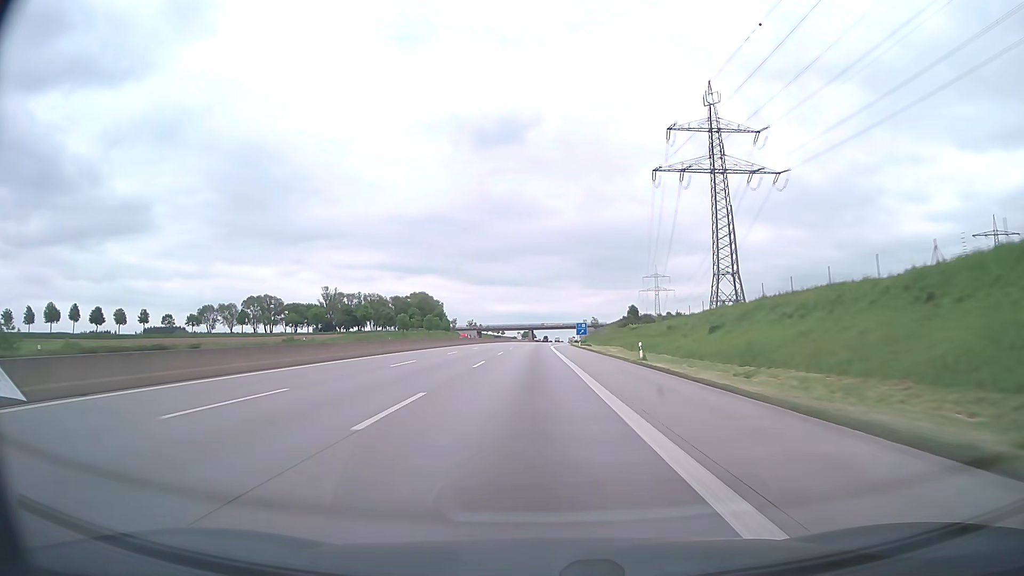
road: motorway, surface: asphalt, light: Day
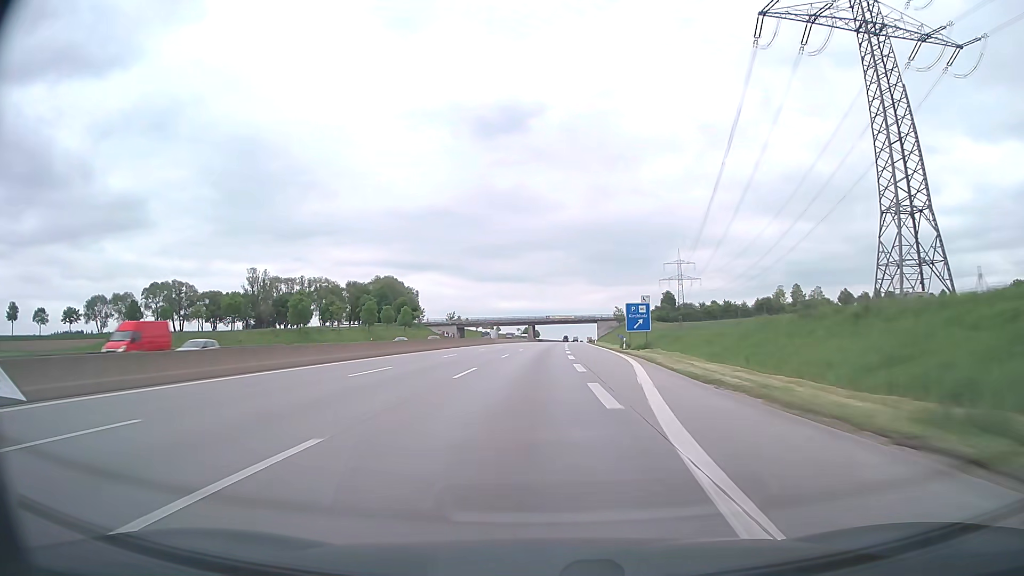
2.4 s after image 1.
(-0.2, +78.9) m; 0°
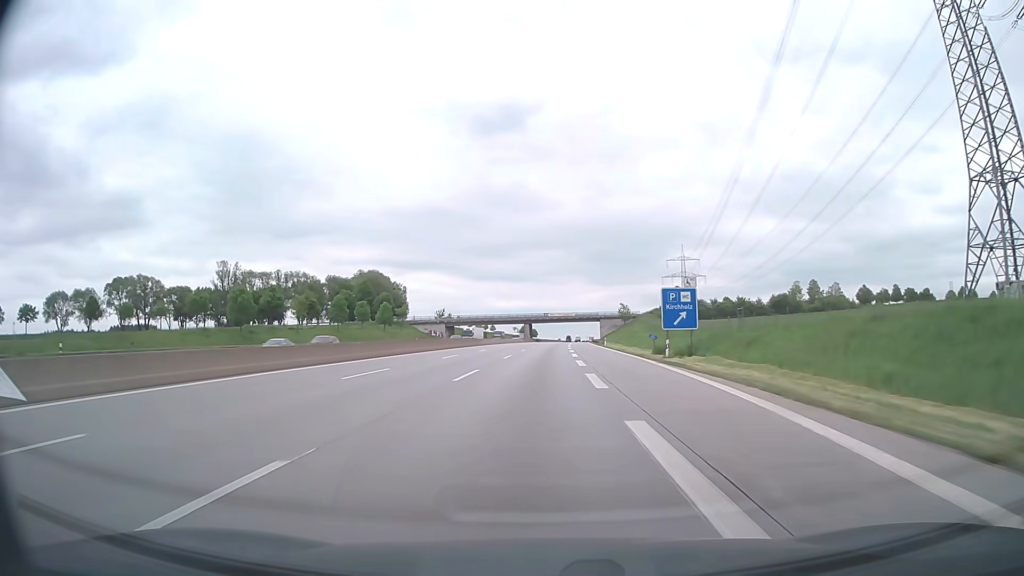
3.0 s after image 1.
(0.0, +19.7) m; 0°
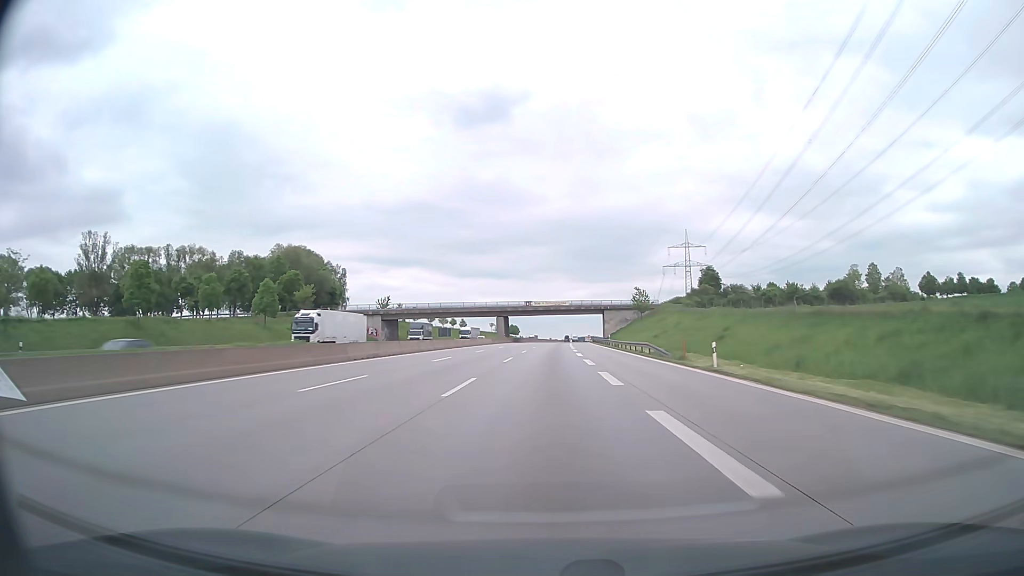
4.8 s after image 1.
(+0.5, +59.1) m; +1°
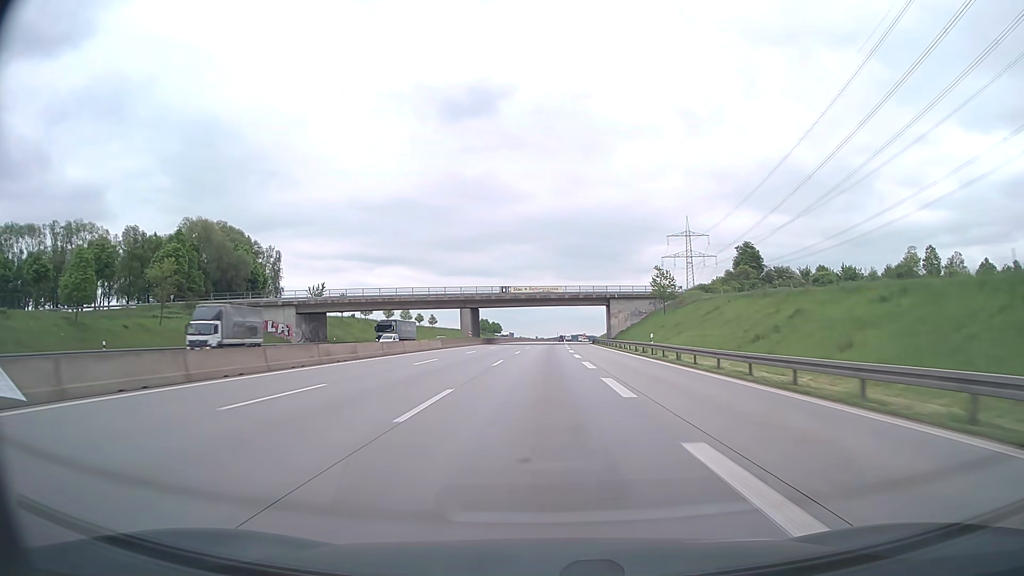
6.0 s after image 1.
(+0.5, +39.4) m; +1°
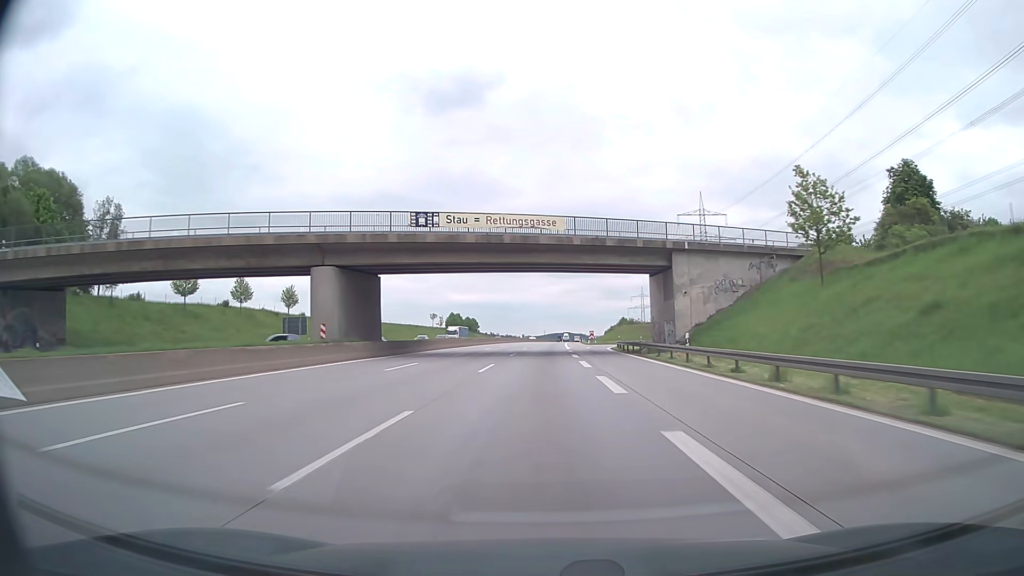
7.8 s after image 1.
(+0.5, +59.1) m; +1°
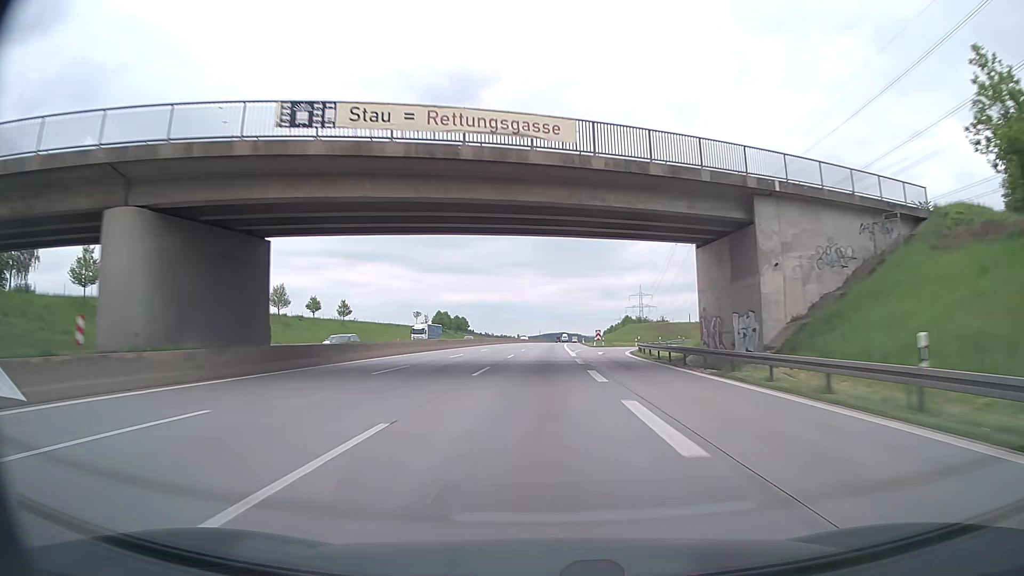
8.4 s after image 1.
(+0.1, +19.7) m; 0°
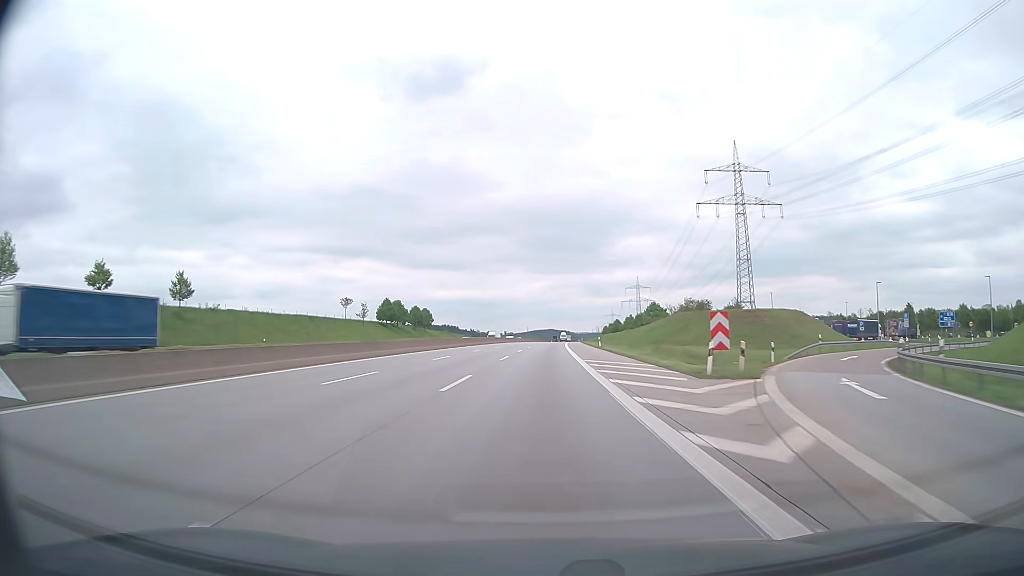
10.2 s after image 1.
(+0.5, +59.3) m; +1°
(0, +10) (0, +20) (0, +30) (0, +40) (0, +50) (0, +60) (+1, +70) (+1, +80) (+1, +90) (+1, +100) m
